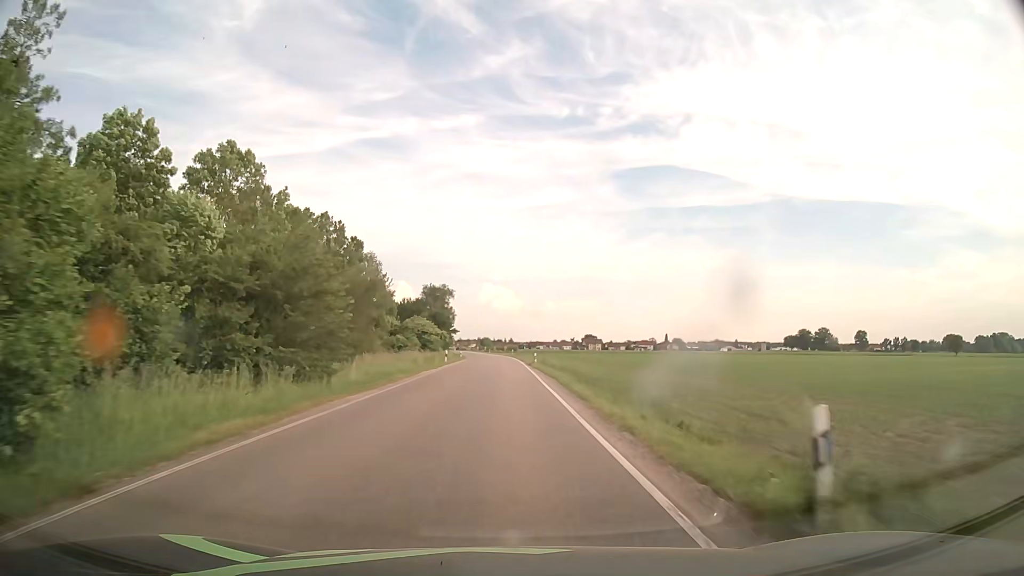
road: secondary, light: Day
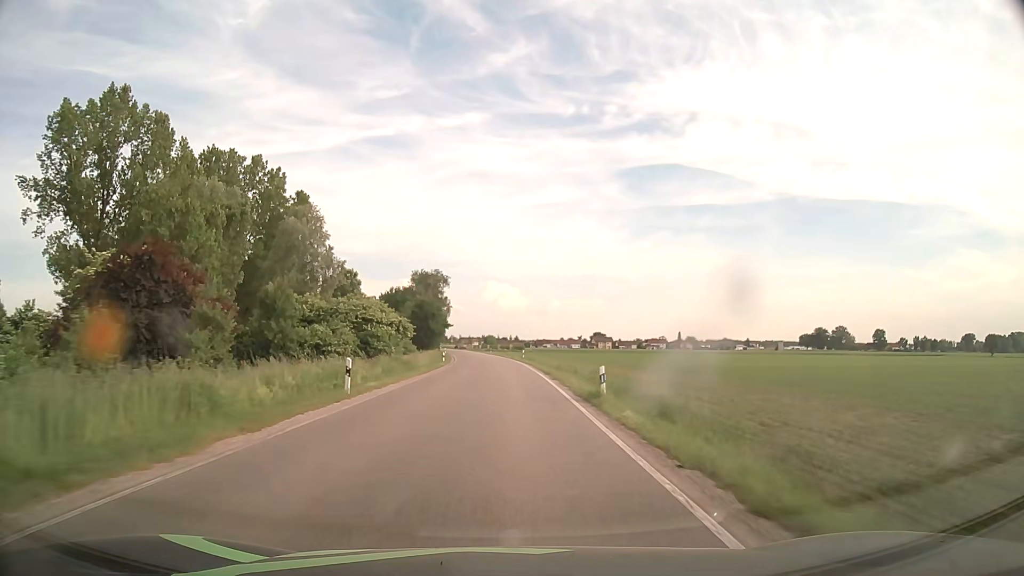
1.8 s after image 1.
(-0.2, +32.2) m; -1°
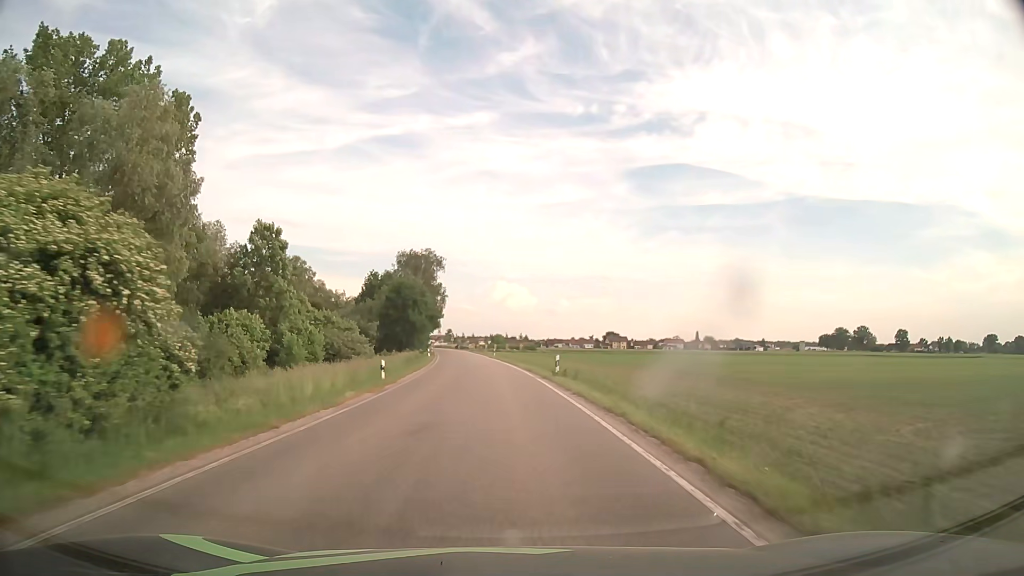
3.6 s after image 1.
(-0.2, +32.3) m; -1°
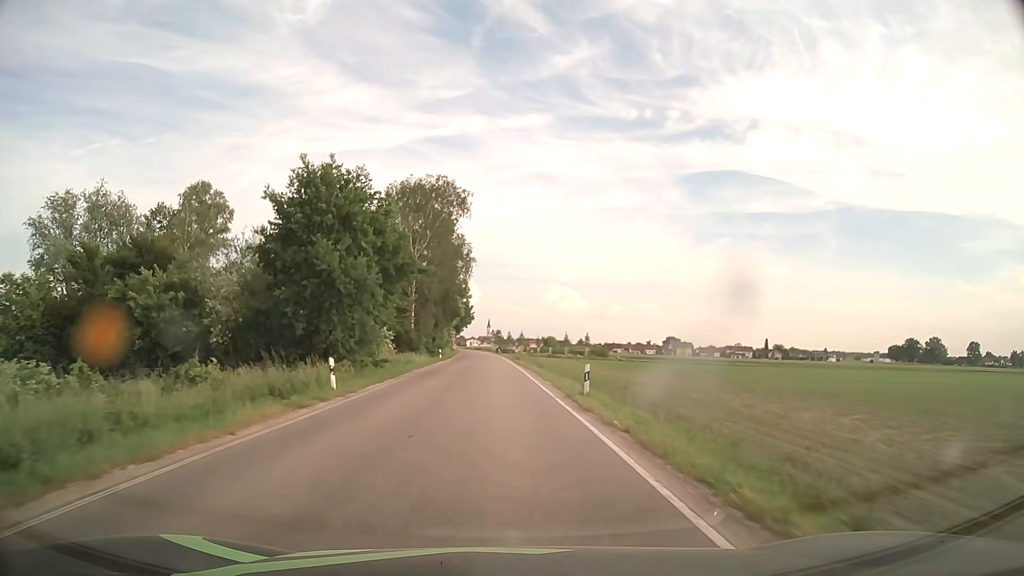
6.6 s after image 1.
(-1.8, +53.8) m; -4°
(0, +10) (0, +20) (0, +30) (-1, +40) (-1, +50) (-1, +60) (-2, +70) (-2, +80) (-3, +90) (-3, +100) m
